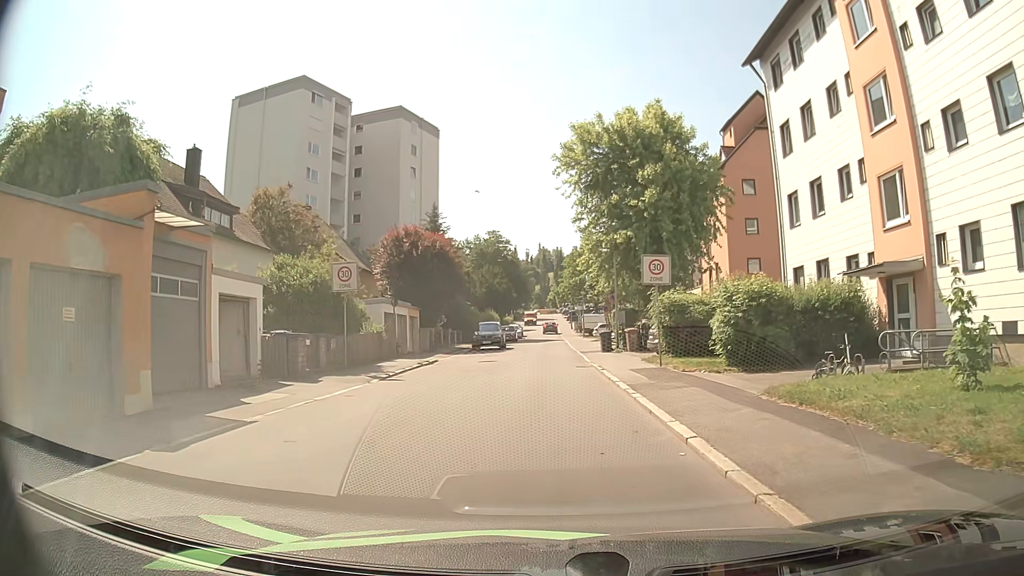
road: residential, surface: asphalt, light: Day
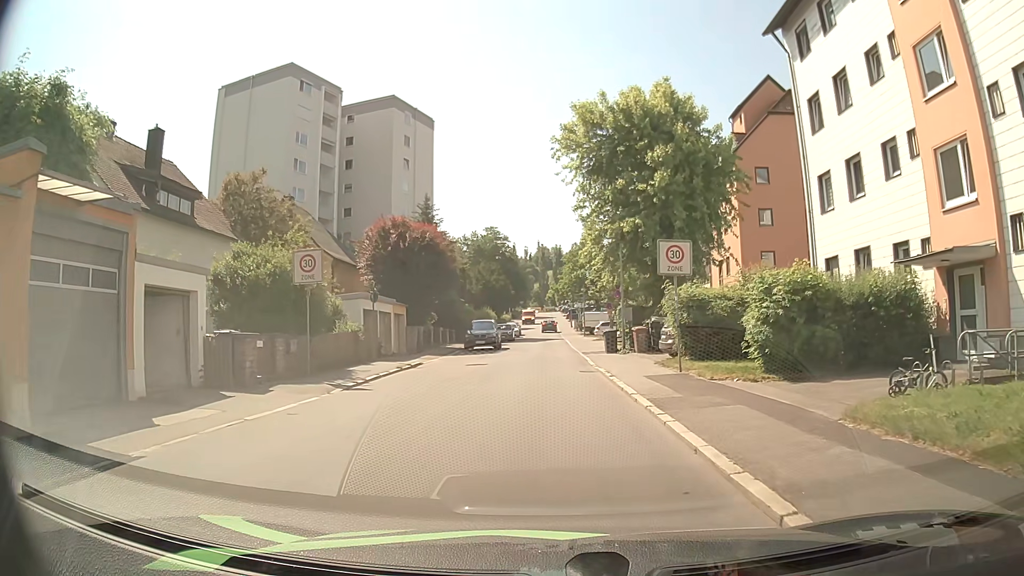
(0.0, +3.3) m; 0°
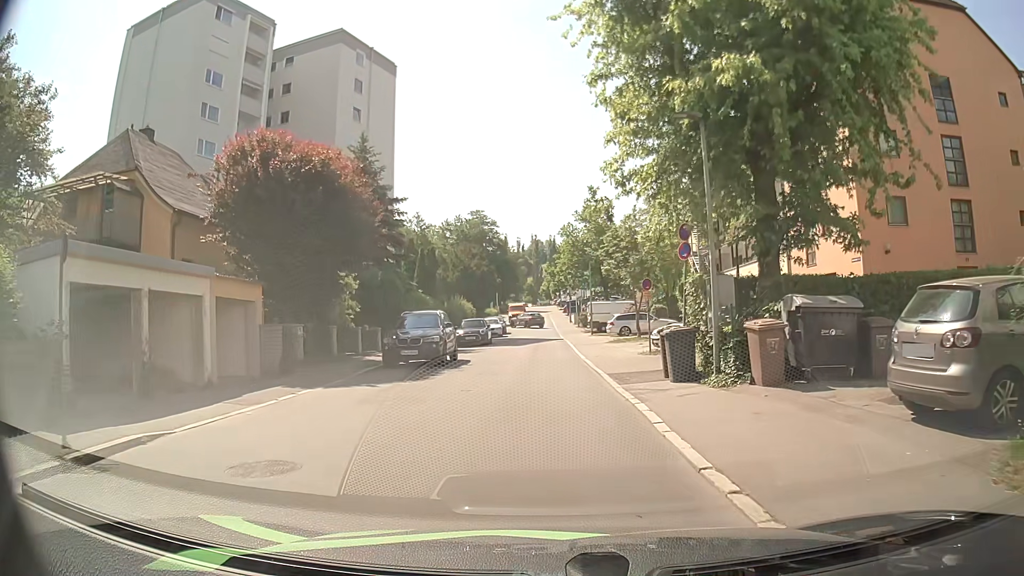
(+0.1, +17.4) m; +1°
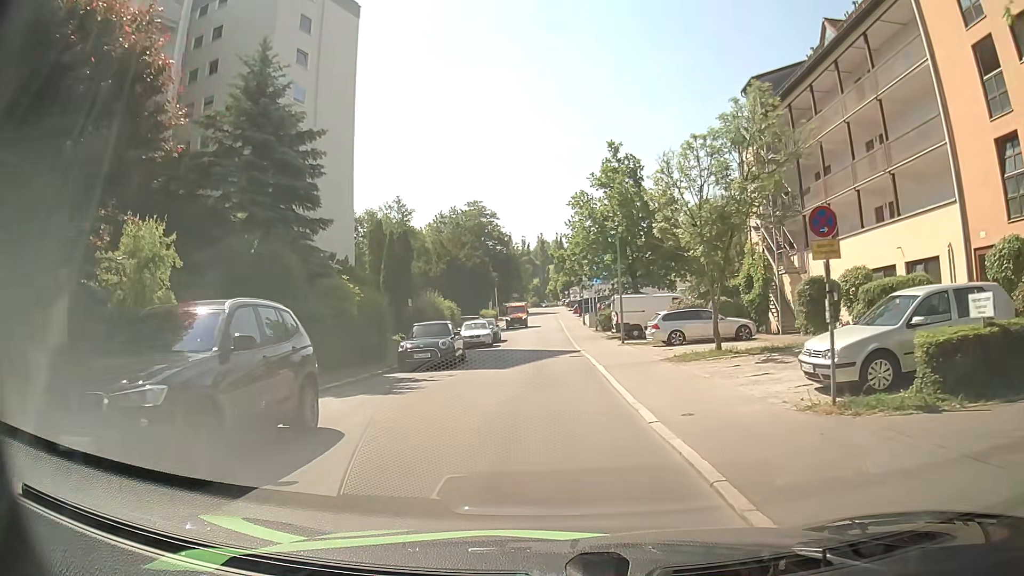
(-0.1, +14.7) m; 0°
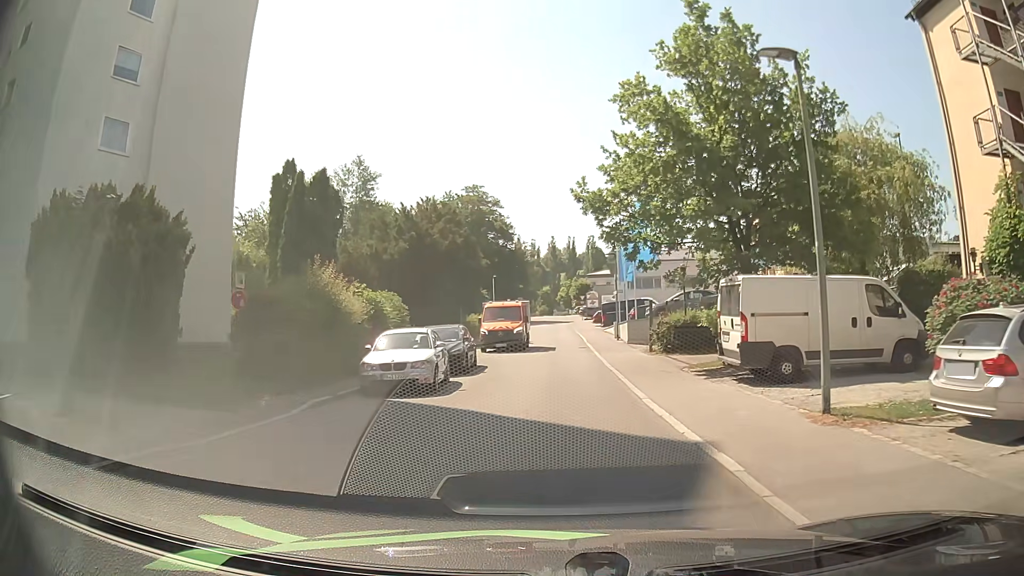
(-0.5, +20.7) m; -2°
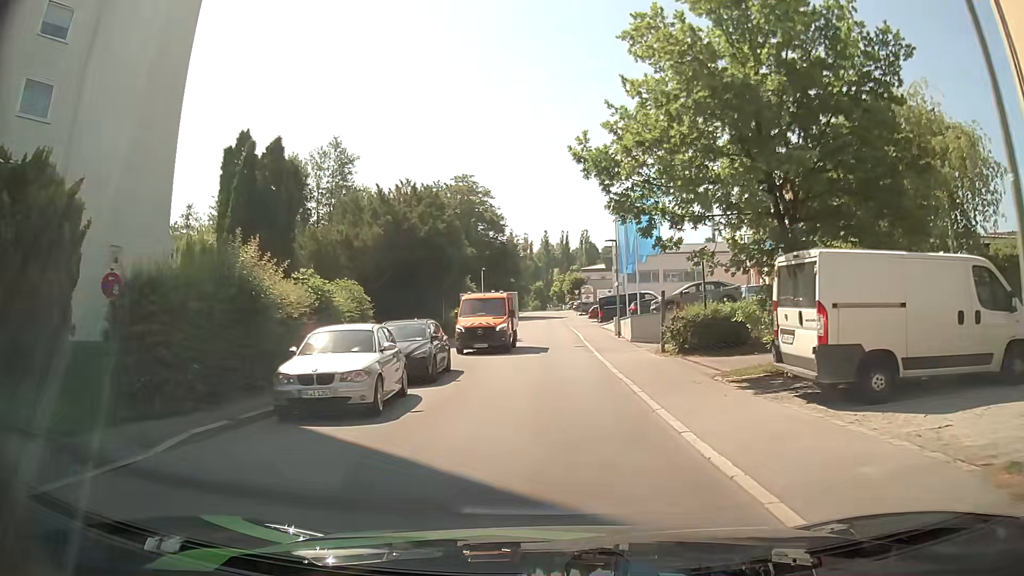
(+0.1, +4.5) m; +1°
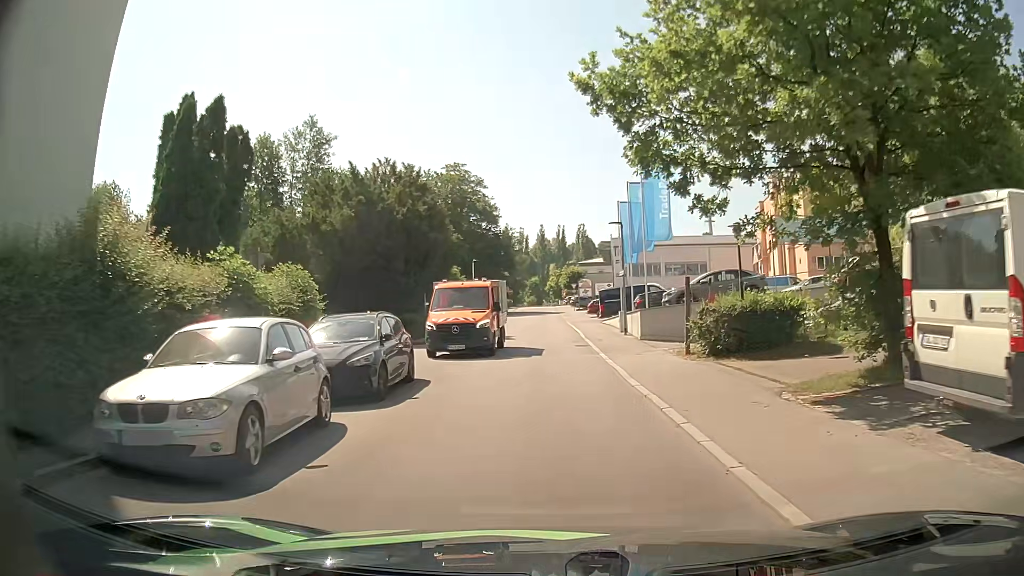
(0.0, +4.6) m; +1°
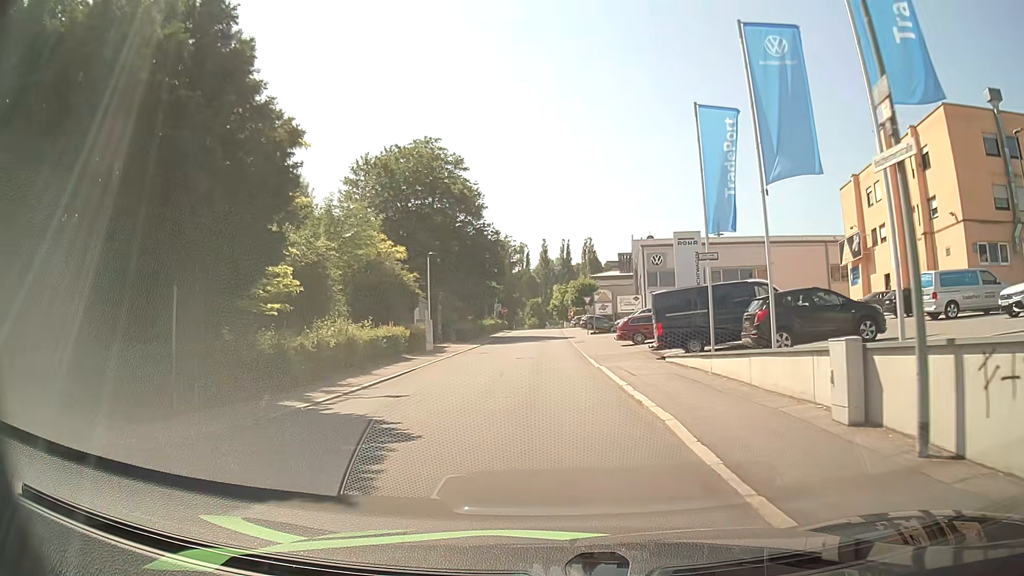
(+0.1, +24.1) m; 0°
(0, +10) (0, +20) (-1, +30) (-1, +40) (-1, +50) (-1, +60) (-1, +70) (0, +80) (0, +90) (0, +100) m
